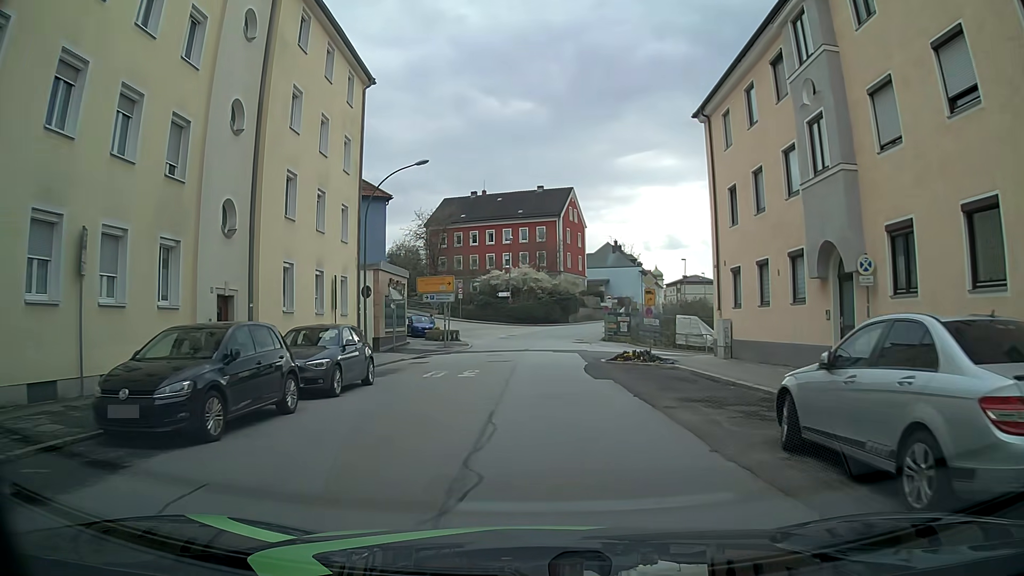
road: tertiary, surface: asphalt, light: Day
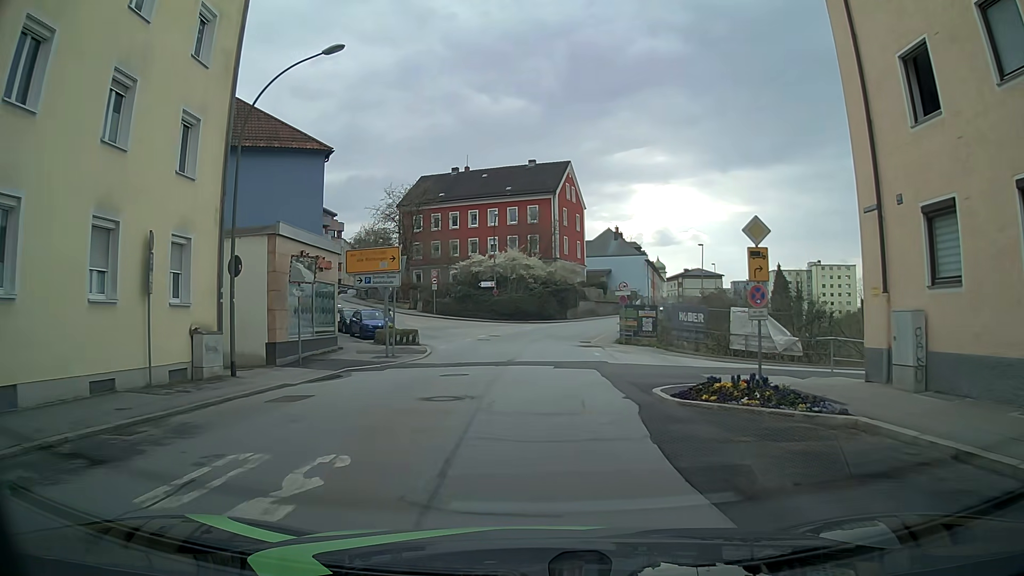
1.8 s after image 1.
(-0.1, +13.4) m; 0°
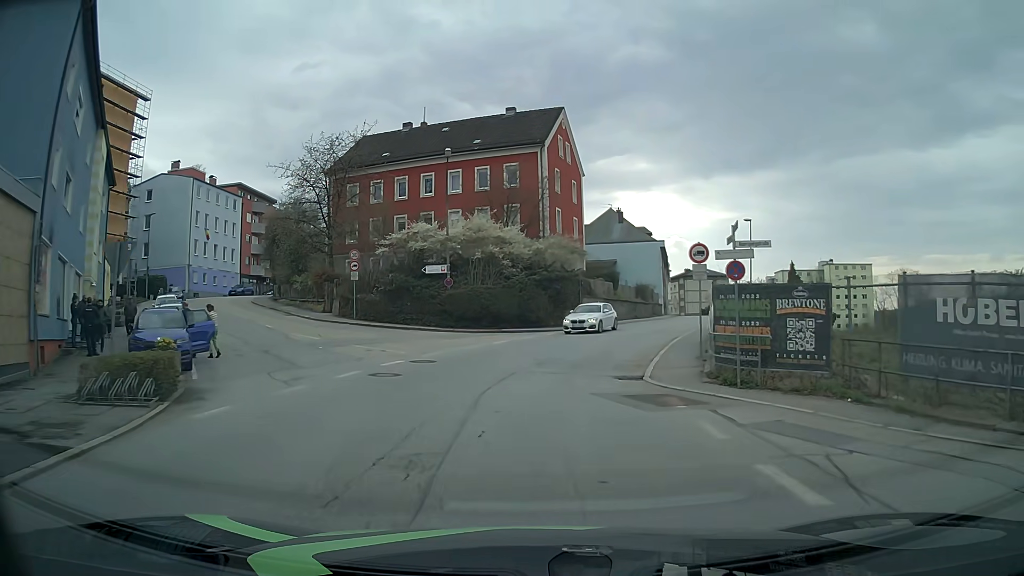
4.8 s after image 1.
(+0.2, +22.3) m; +3°
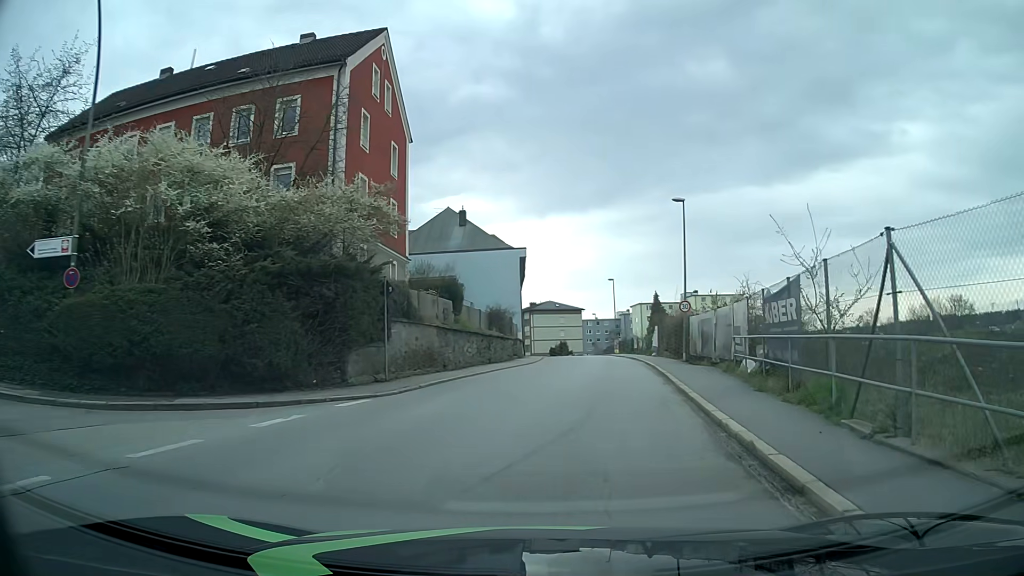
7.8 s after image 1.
(+1.4, +21.8) m; +14°
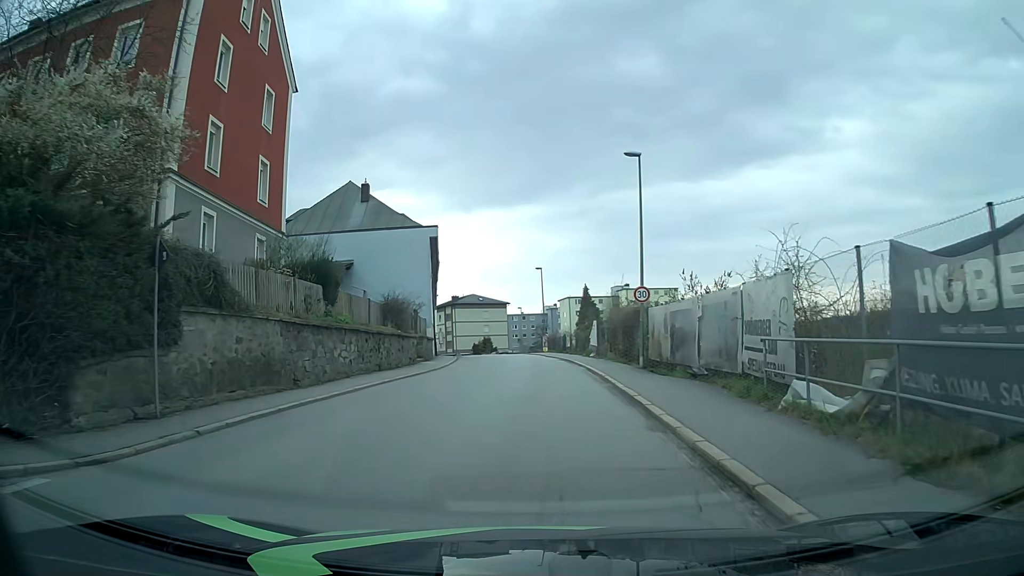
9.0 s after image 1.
(+0.5, +8.2) m; +5°
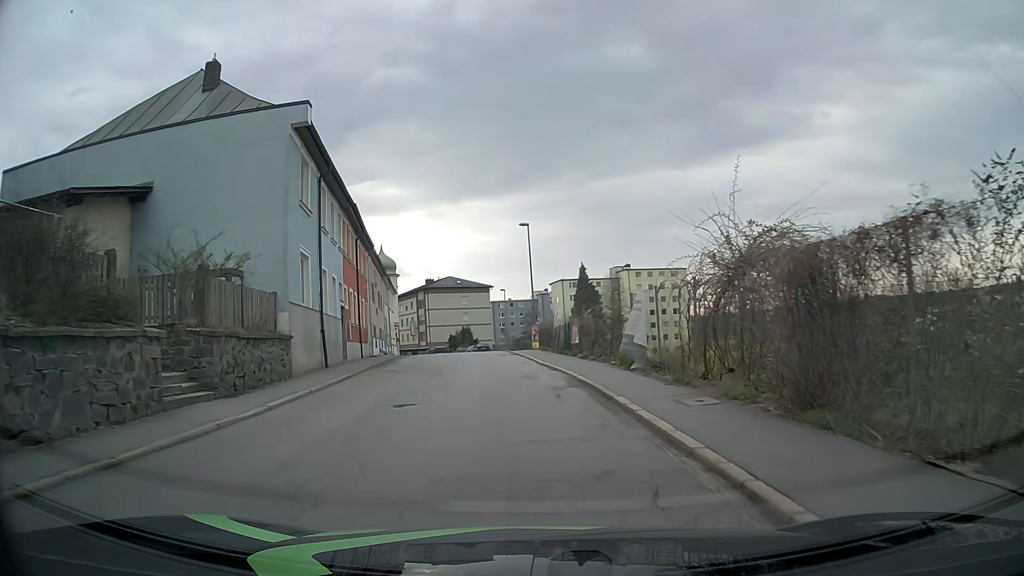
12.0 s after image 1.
(+0.5, +21.2) m; +2°
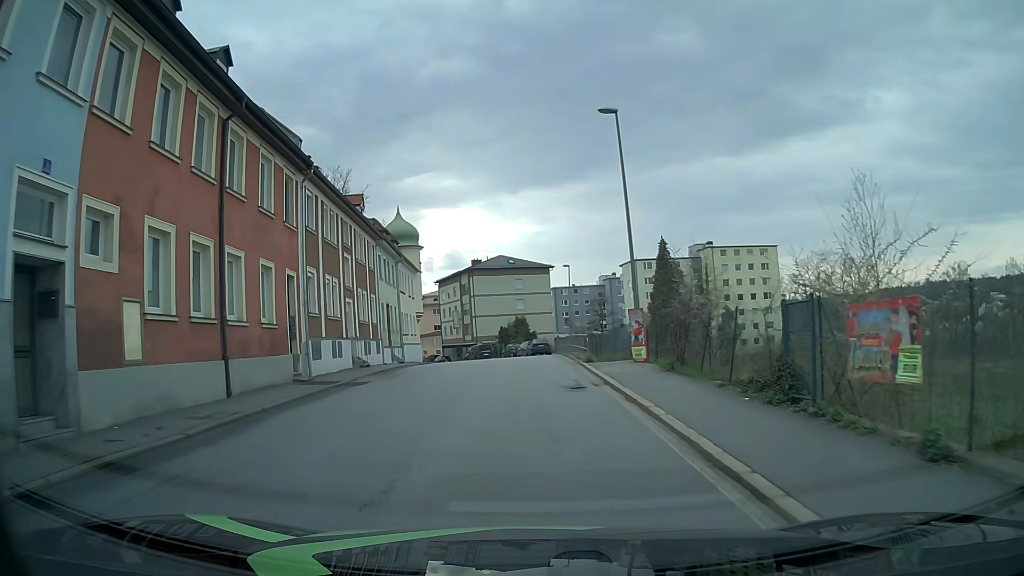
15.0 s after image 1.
(-1.4, +22.0) m; -7°
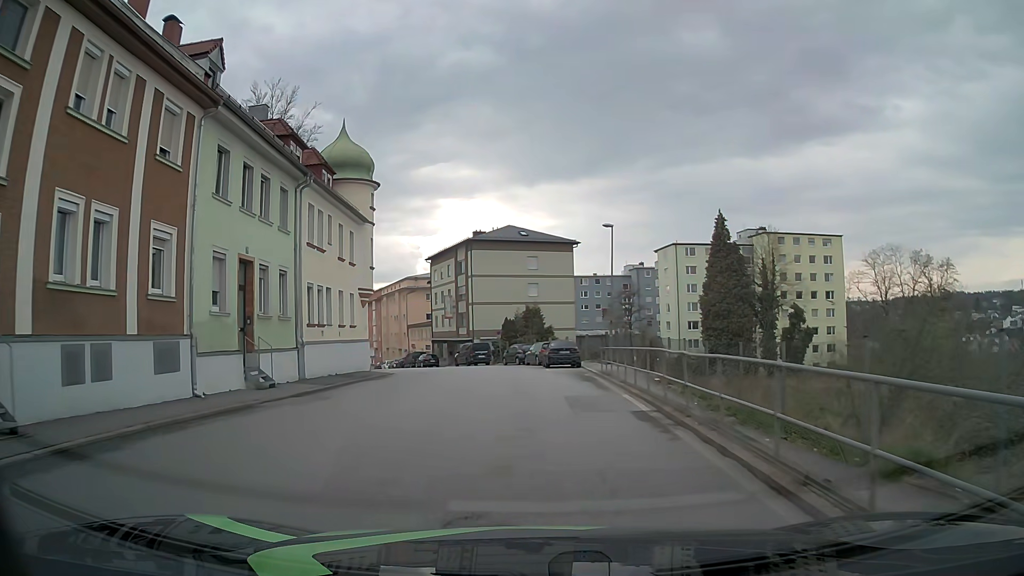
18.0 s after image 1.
(-0.2, +22.6) m; -1°
(0, +10) (0, +20) (-1, +30) (-3, +40) (-6, +49) (-9, +59) (-13, +68) (-17, +77) (-21, +86) (-25, +96) m
